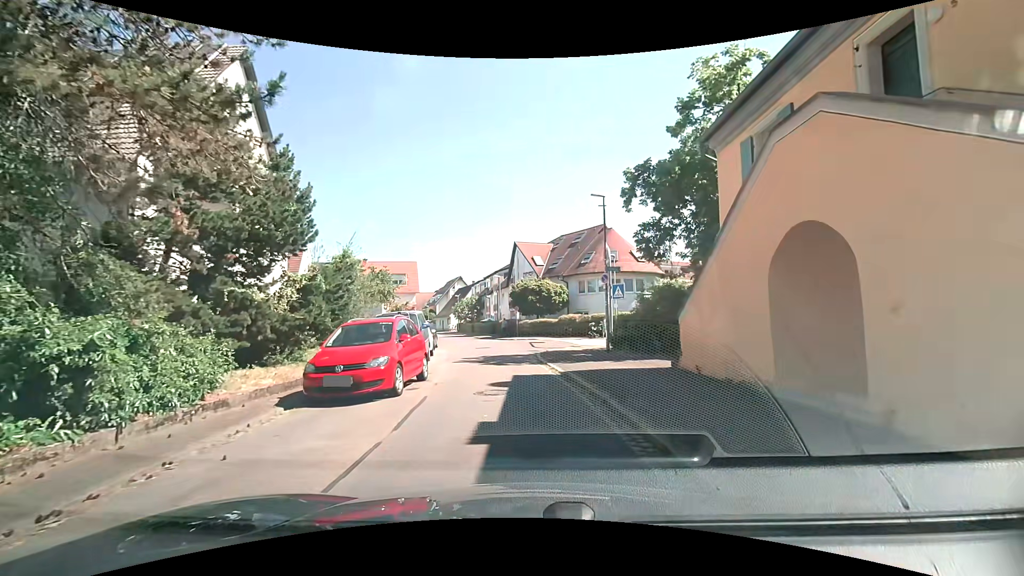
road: residential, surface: asphalt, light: Day
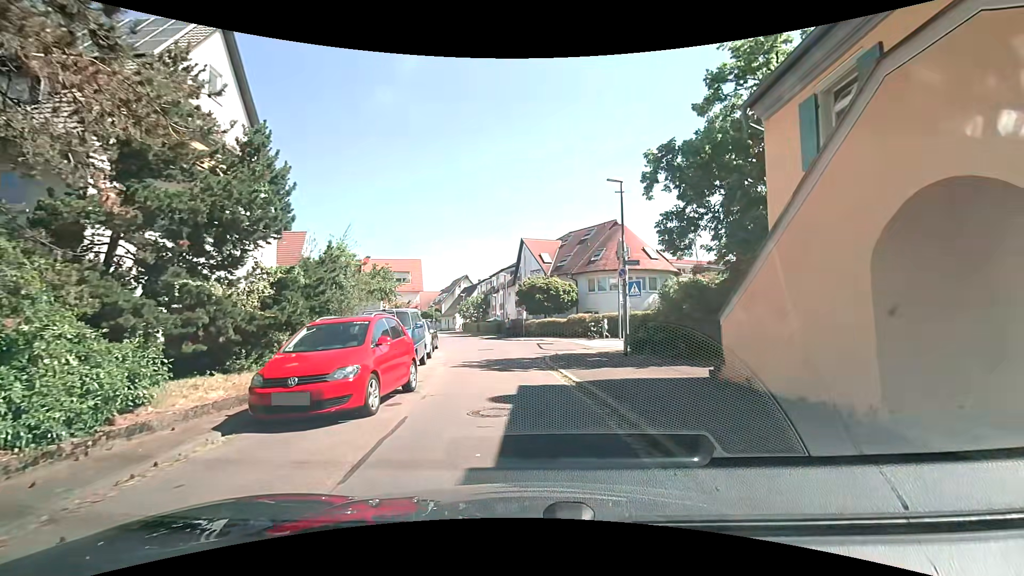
(0.0, +2.1) m; -1°
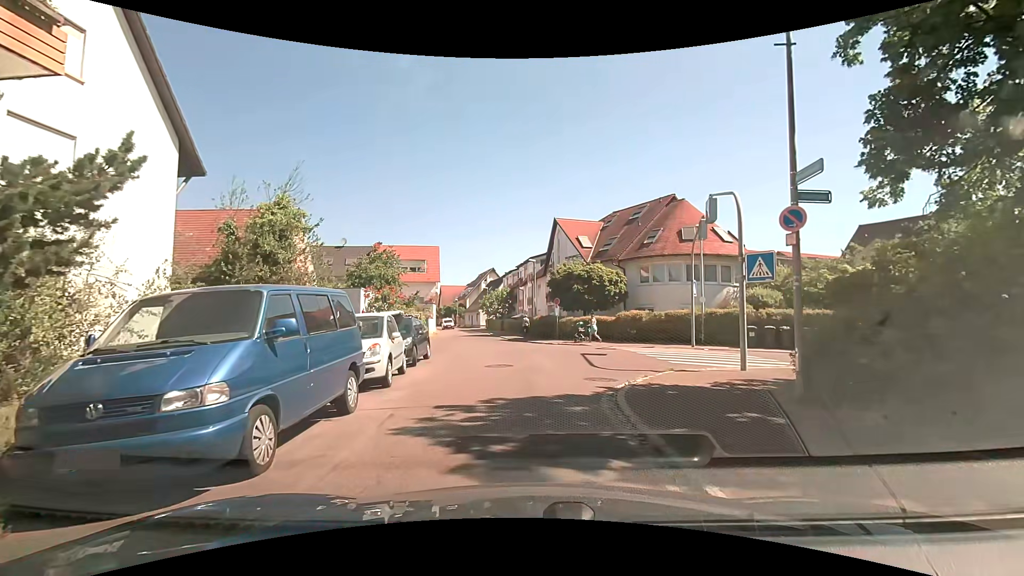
(-0.2, +9.4) m; -3°
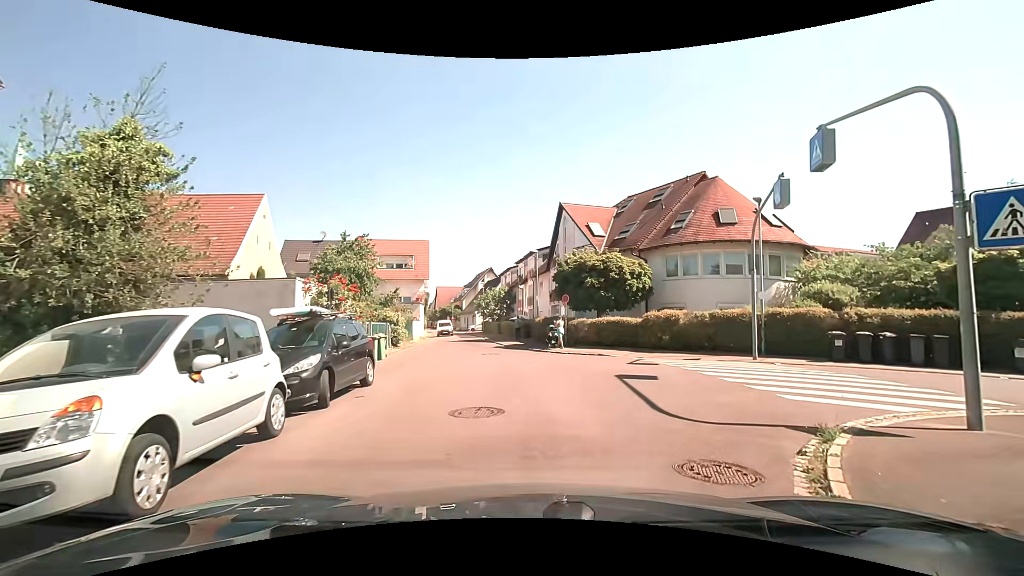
(-0.1, +6.8) m; 0°
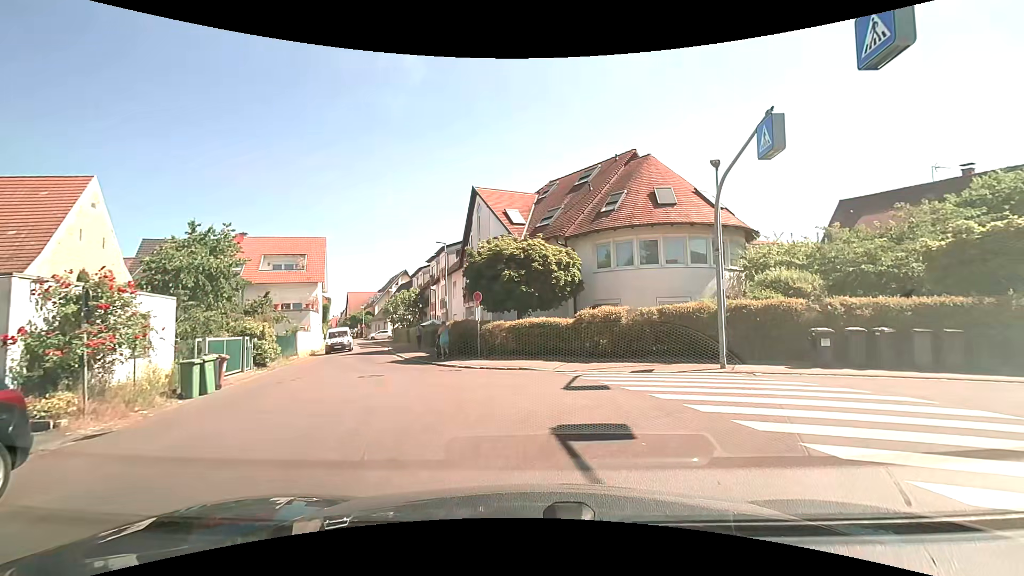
(+0.6, +5.6) m; +8°
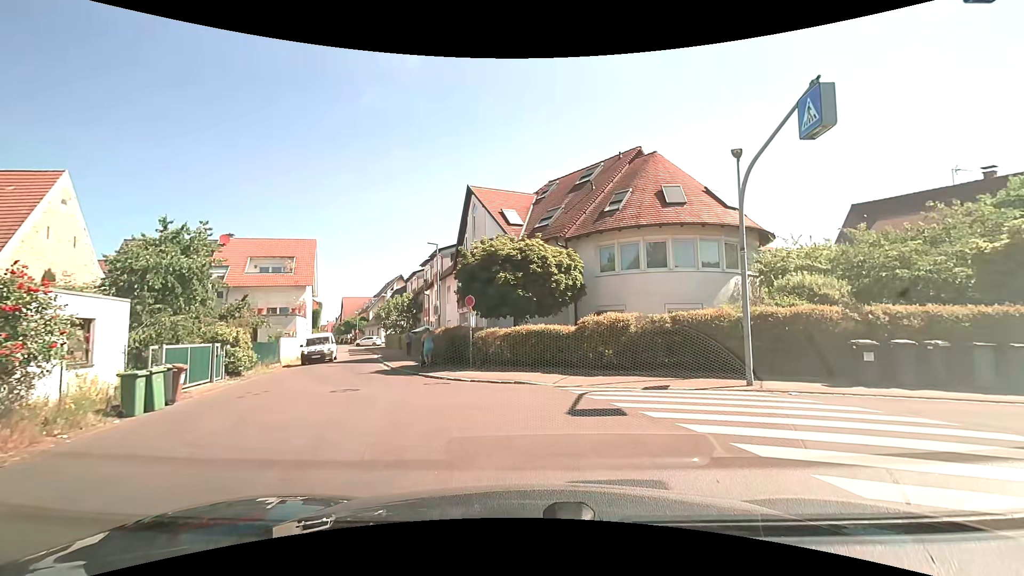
(0.0, +1.9) m; +1°
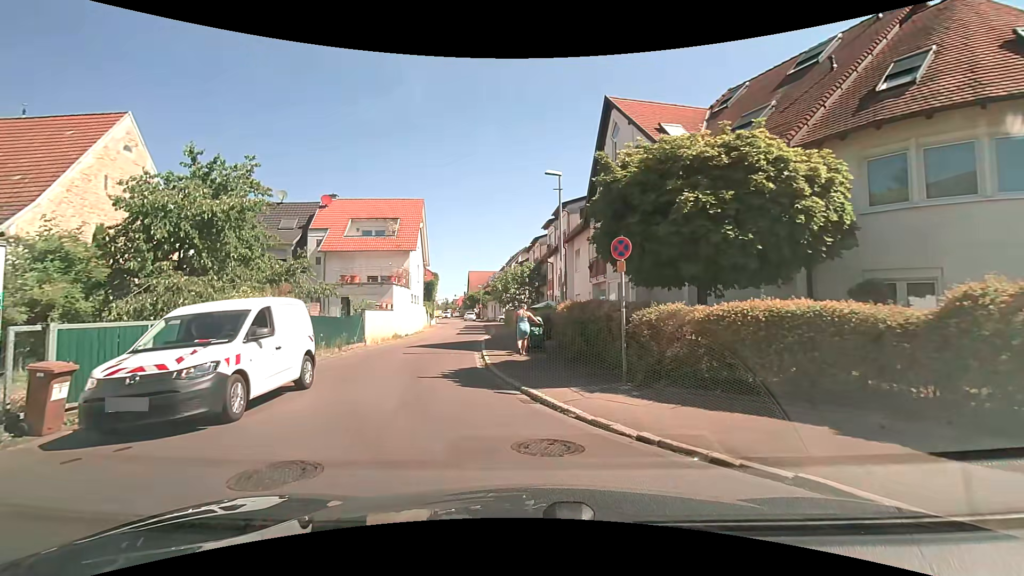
(-1.1, +9.4) m; -16°
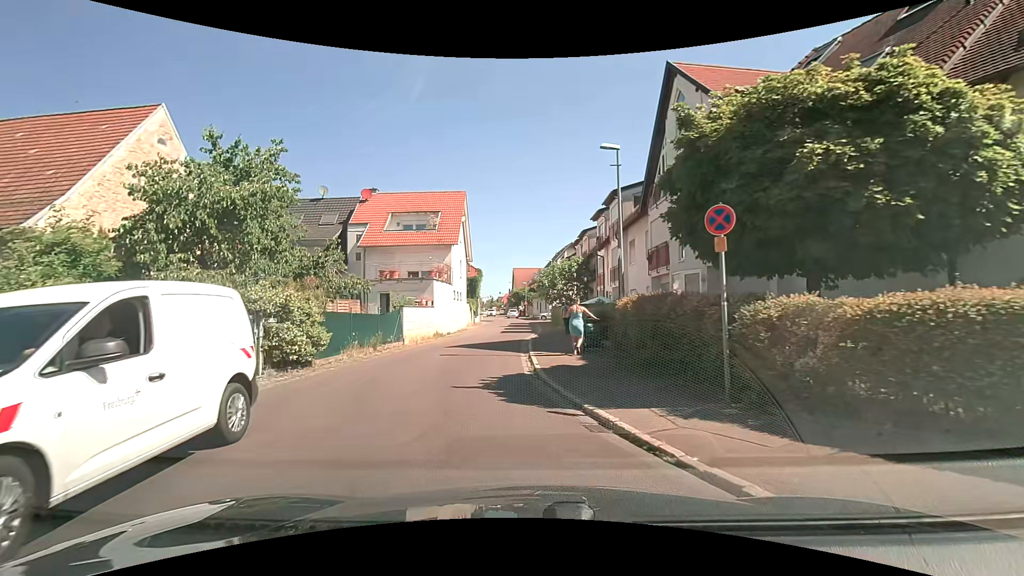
(-0.1, +2.2) m; -4°
